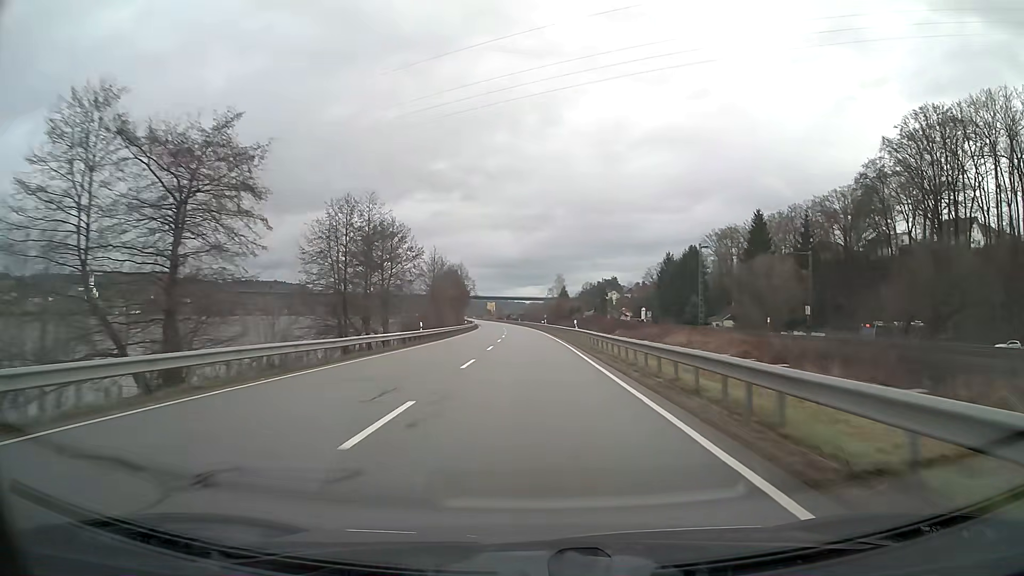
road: primary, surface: asphalt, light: Day
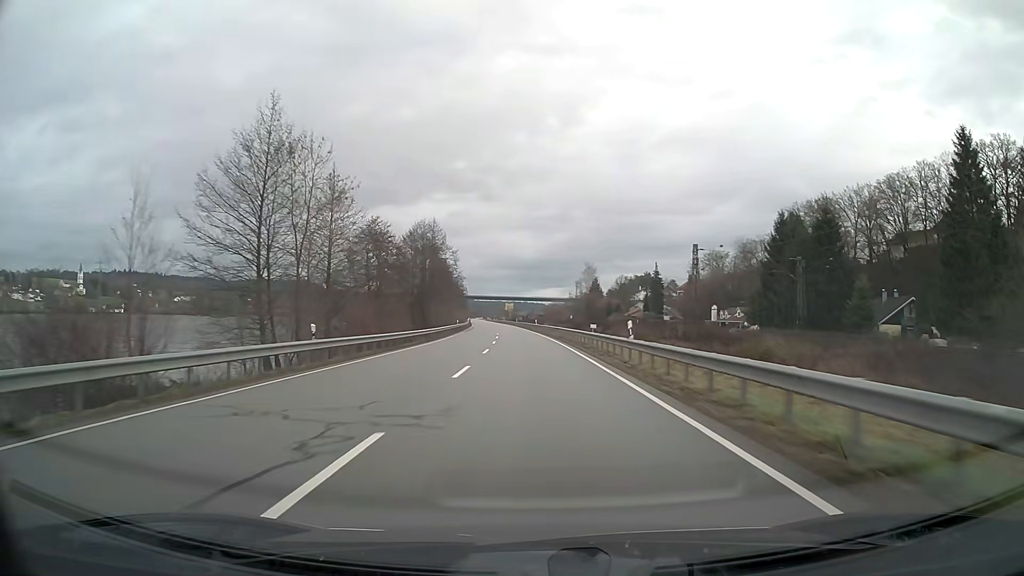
(-0.9, +62.8) m; -2°
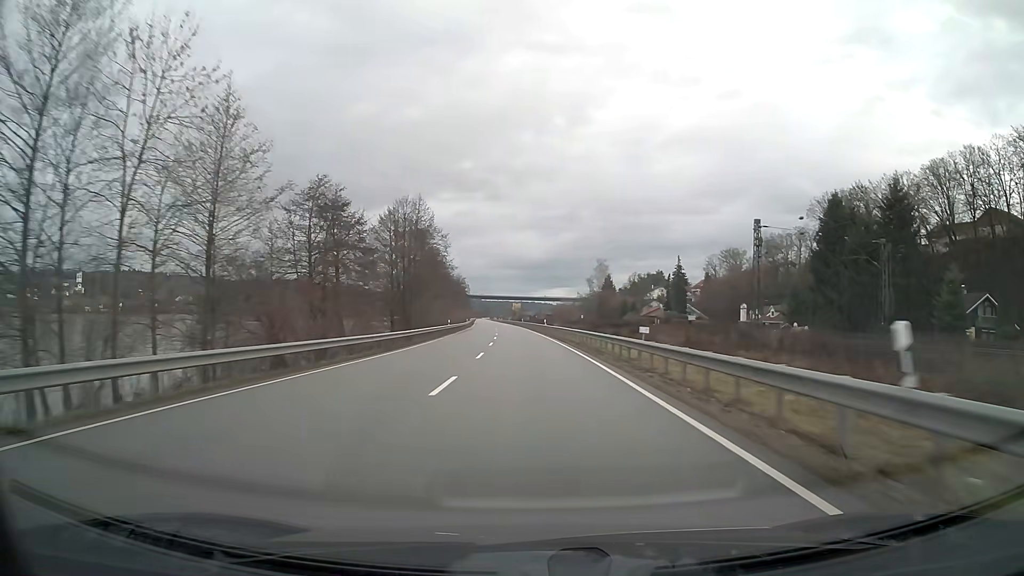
(-0.1, +15.7) m; -1°
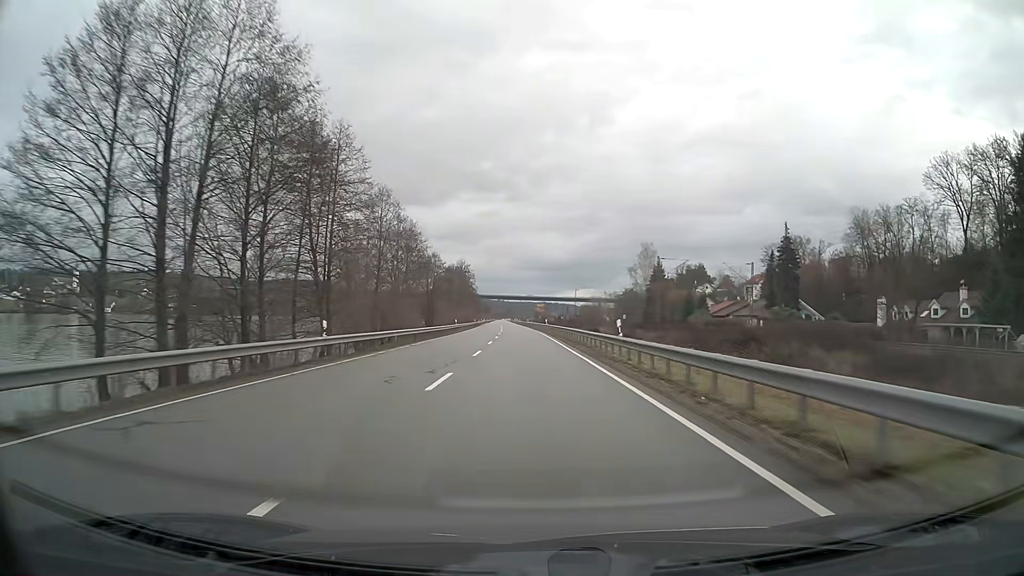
(-0.8, +47.3) m; -2°
